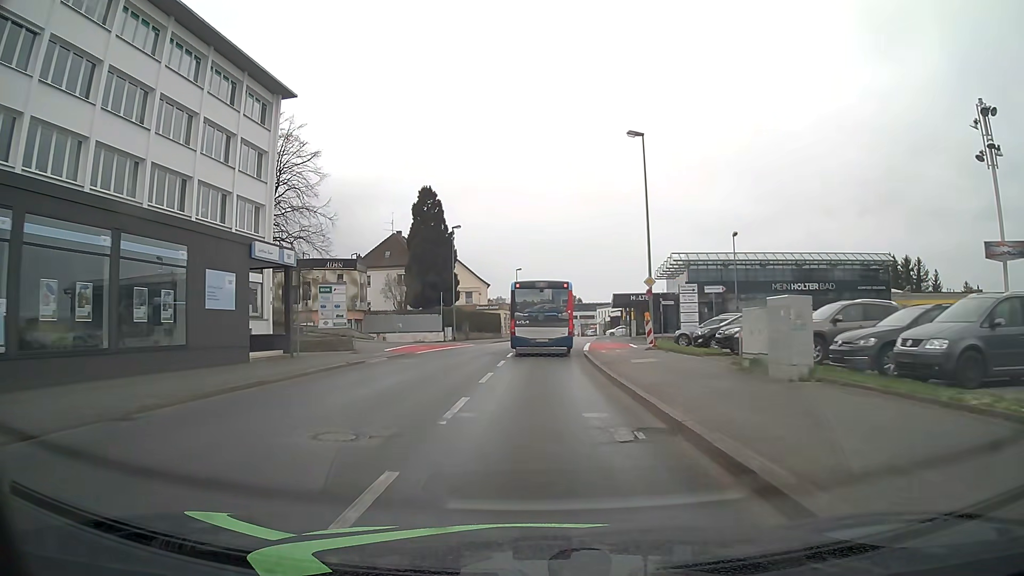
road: tertiary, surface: asphalt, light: Day
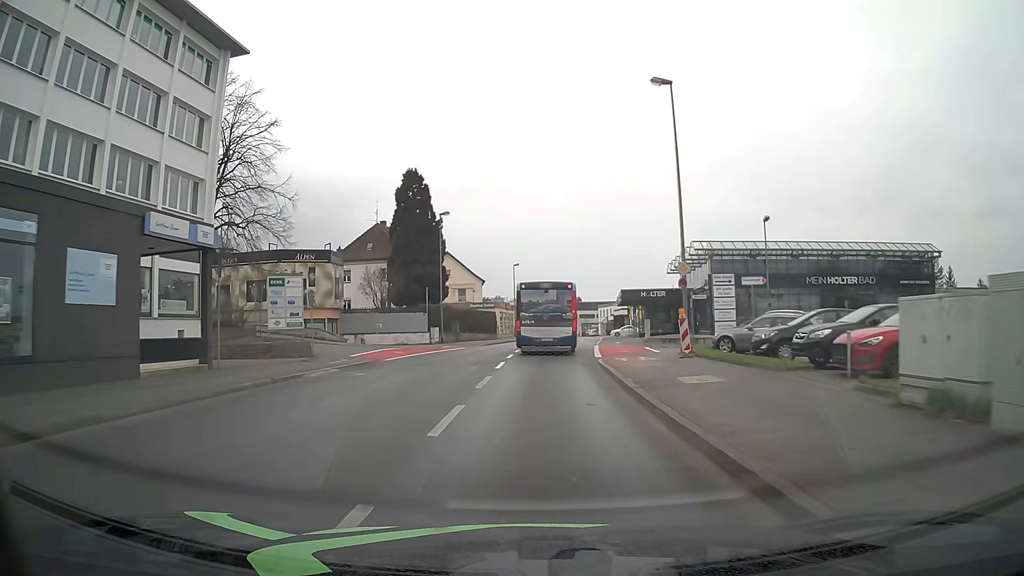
(0.0, +7.3) m; 0°
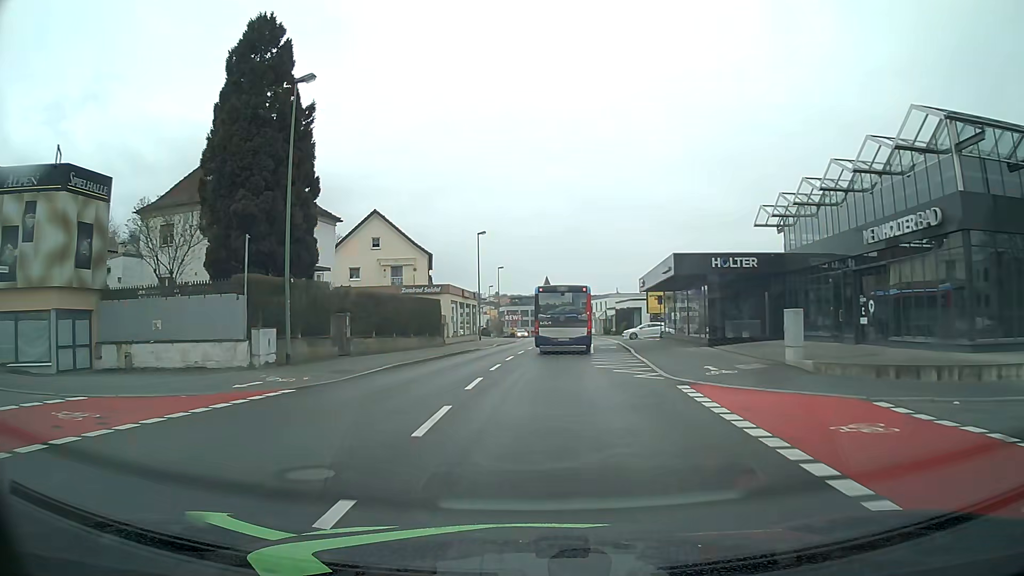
(+0.5, +30.1) m; +2°
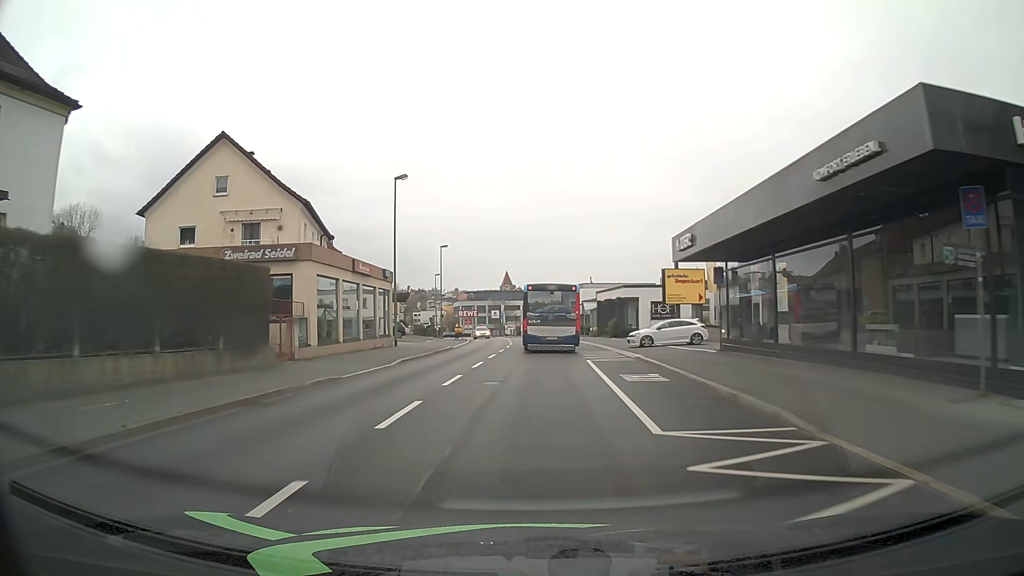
(+0.7, +23.5) m; +4°
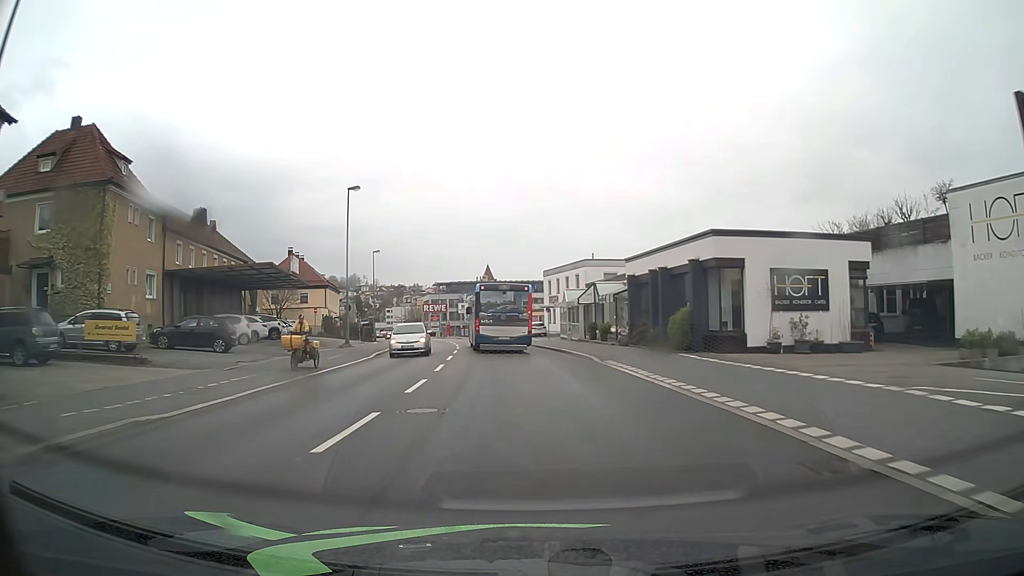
(+0.4, +31.7) m; +1°
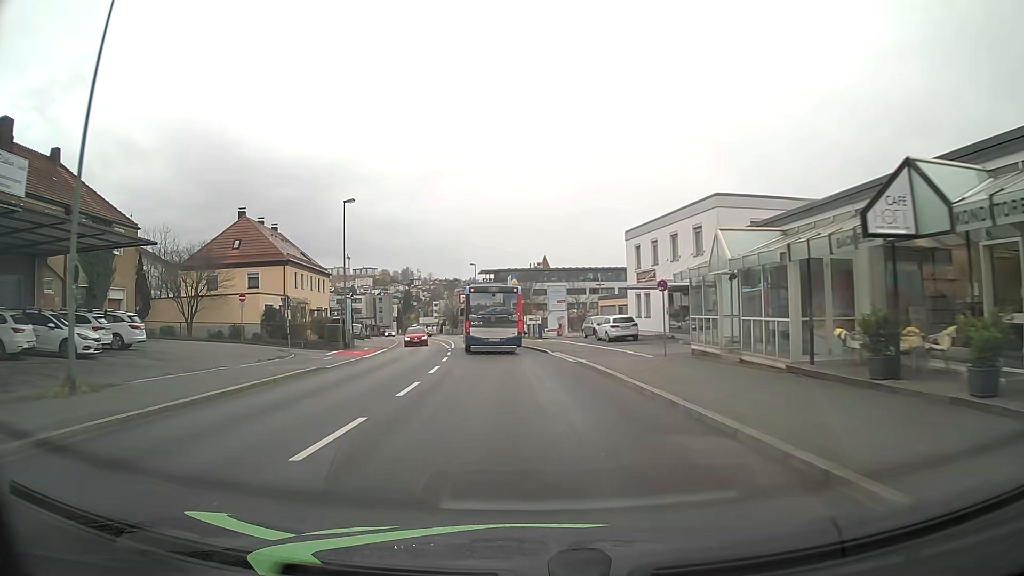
(-1.2, +30.7) m; -5°
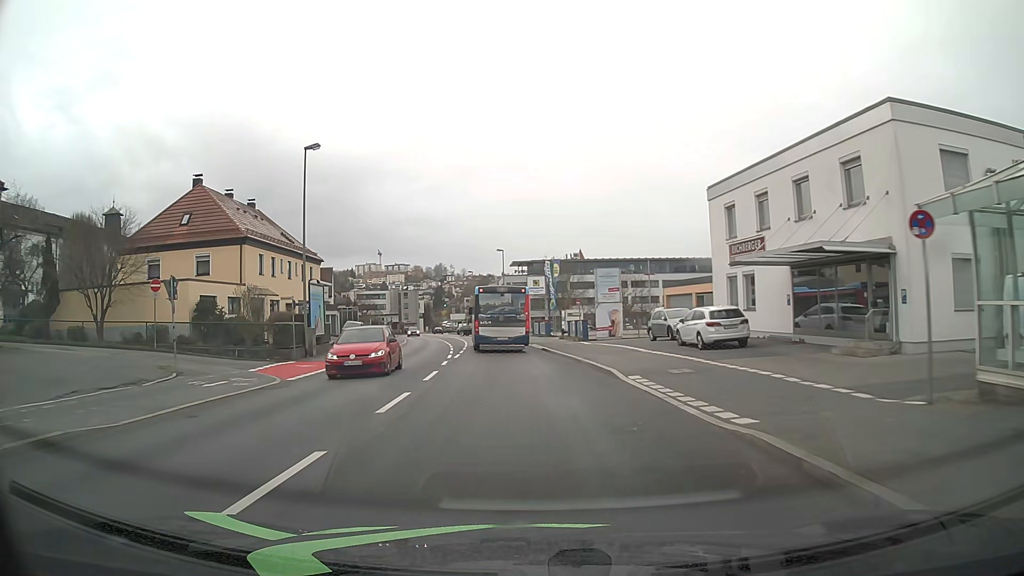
(-0.3, +14.6) m; -3°
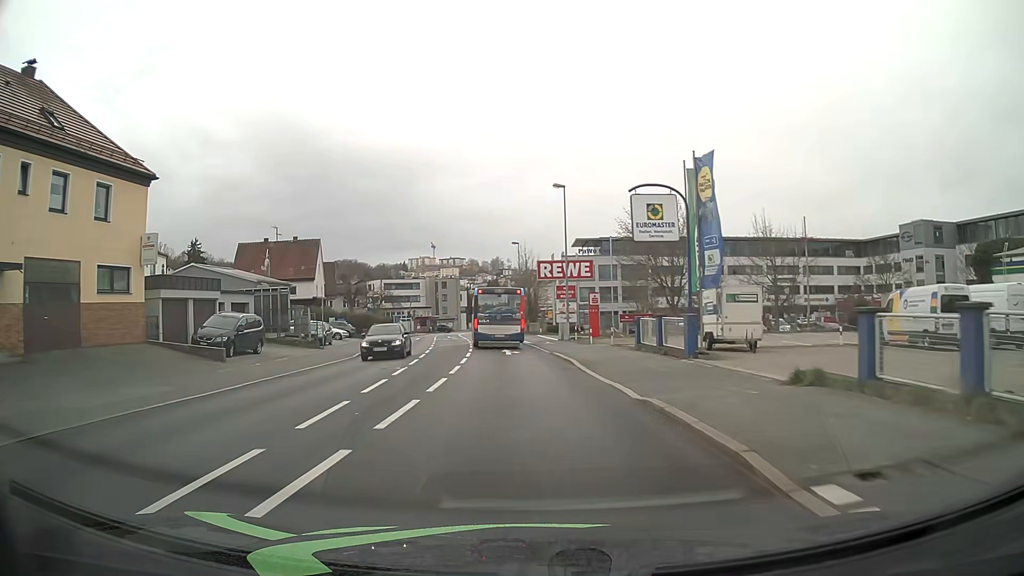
(-1.6, +36.6) m; -5°
(0, +10) (0, +20) (-1, +30) (-2, +40) (-3, +50) (-4, +60) (-6, +70) (-7, +80) (-8, +90) (-9, +99) m
